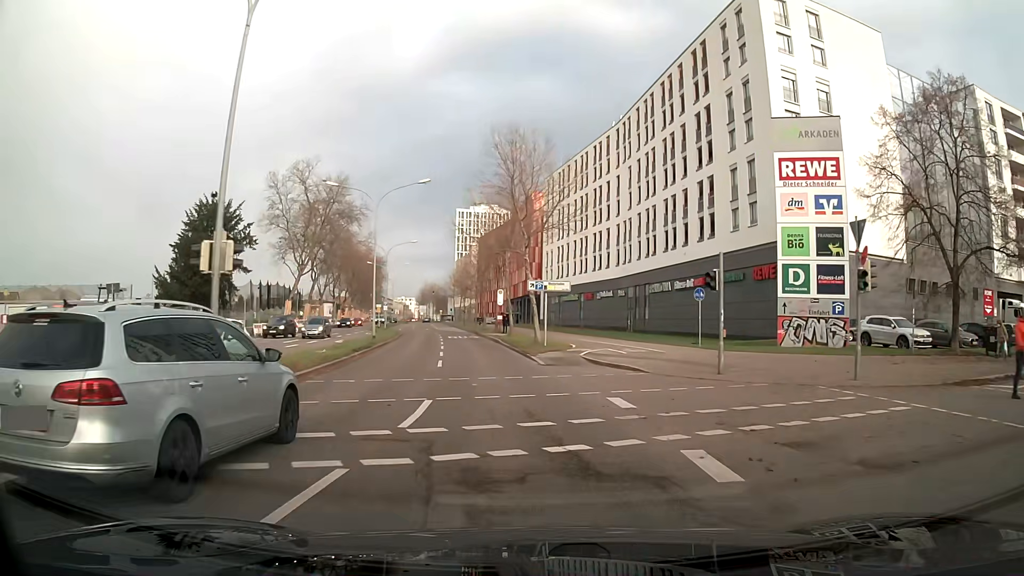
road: secondary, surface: asphalt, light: Day
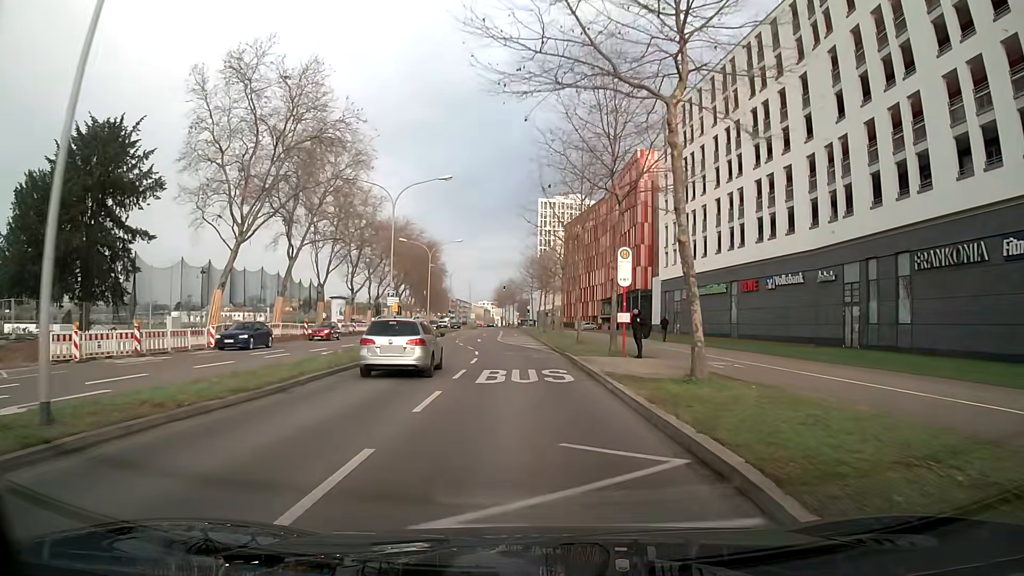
(-2.5, +34.8) m; -7°
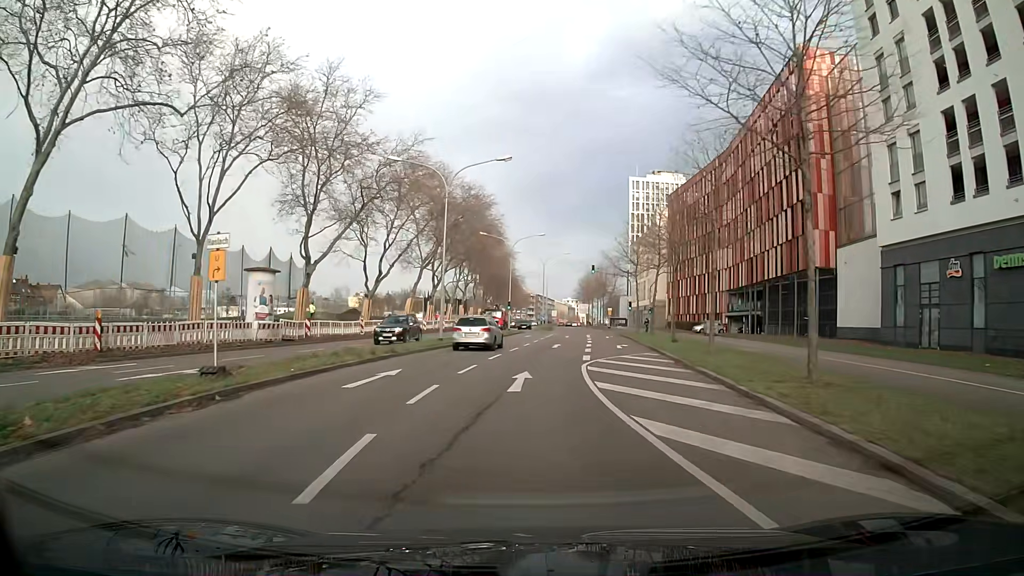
(-1.7, +35.6) m; -7°
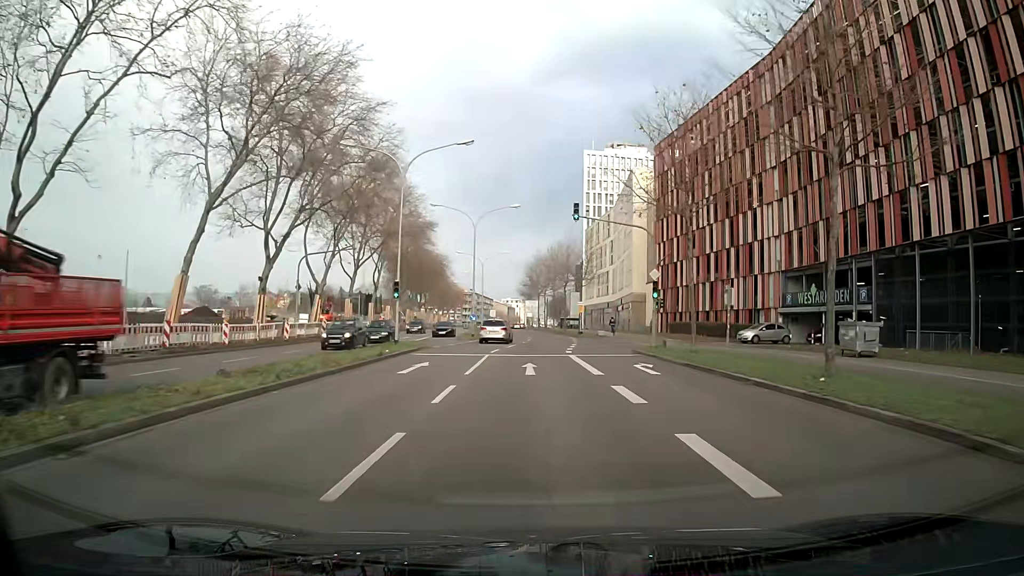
(+1.7, +35.9) m; +6°
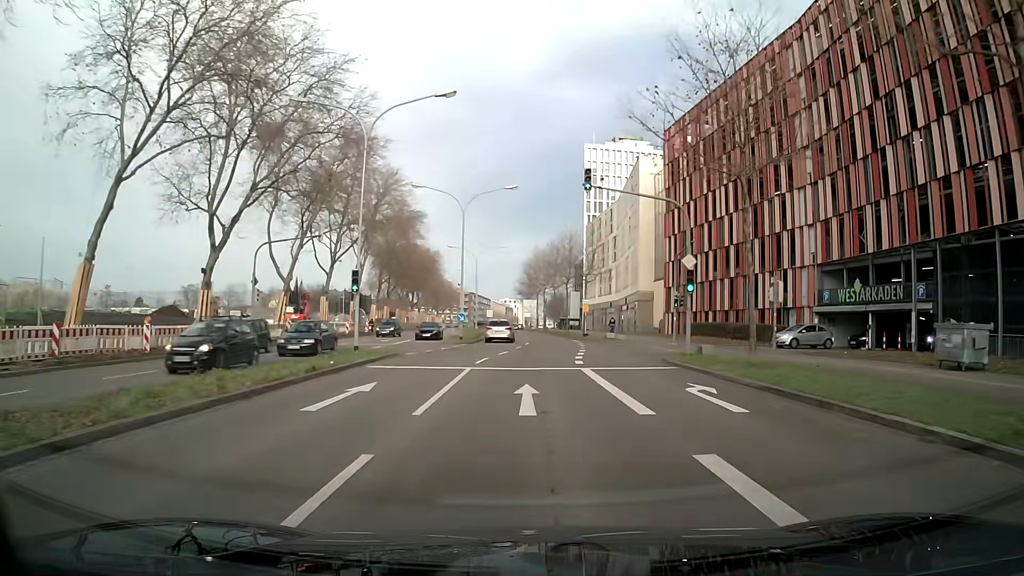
(0.0, +7.3) m; 0°
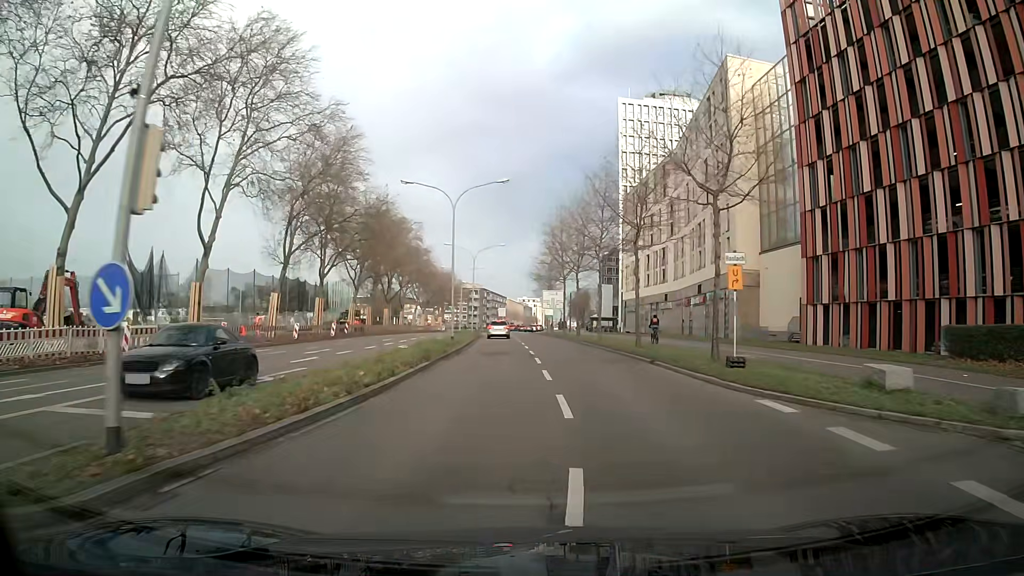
(-0.8, +36.6) m; -3°
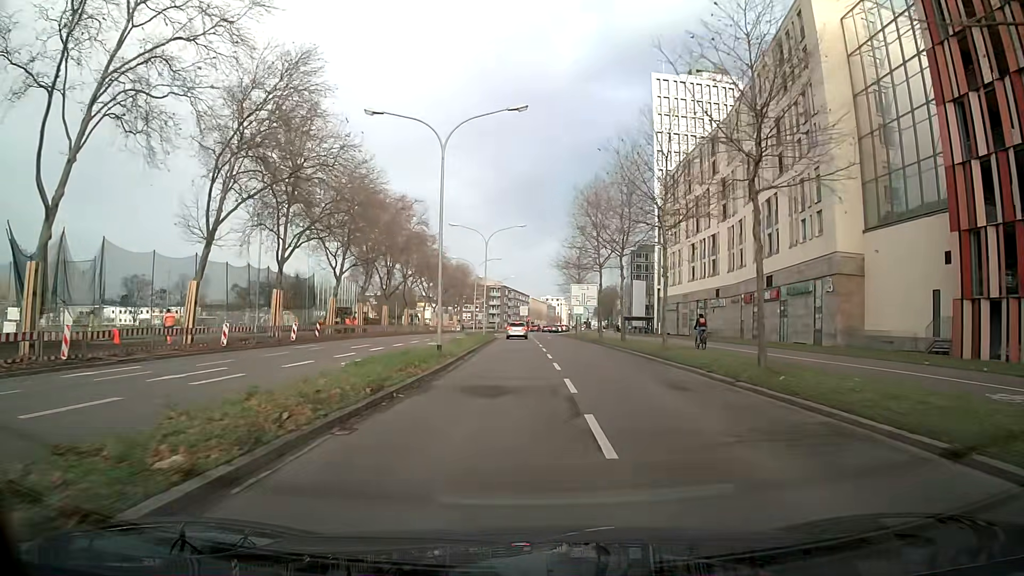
(-0.2, +14.6) m; -1°
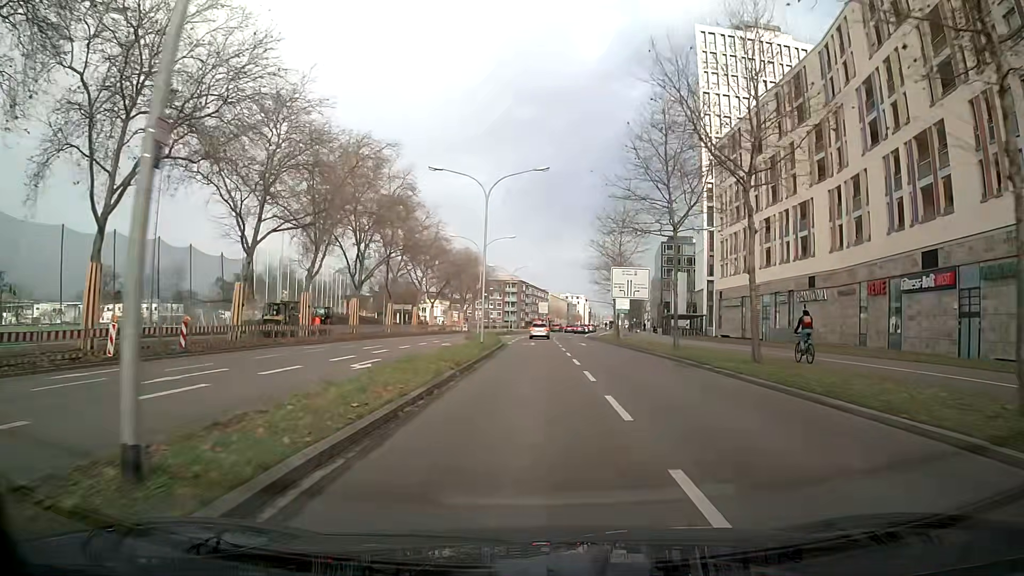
(-0.2, +21.6) m; -1°
(0, +10) (0, +20) (0, +30) (0, +40) (0, +50) (-1, +60) (-2, +70) (-2, +80) (-1, +90) (0, +100) m
